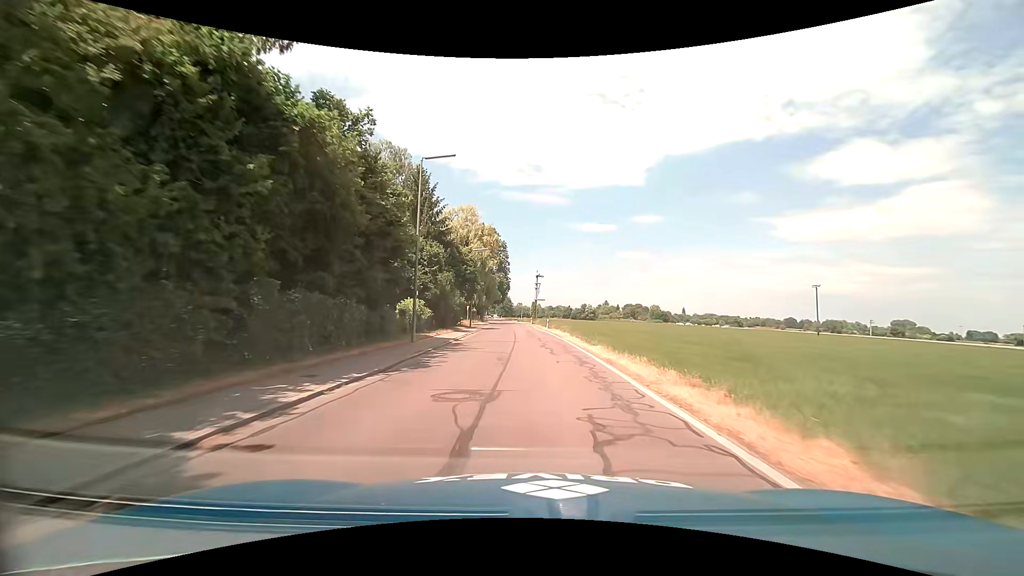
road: tertiary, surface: asphalt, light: Day
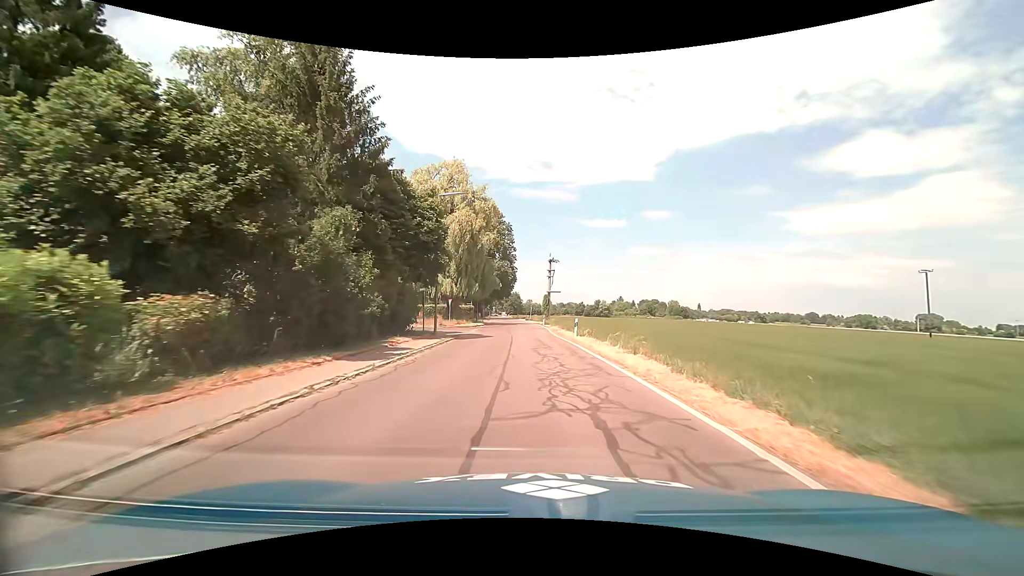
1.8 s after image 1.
(-0.3, +23.4) m; -1°
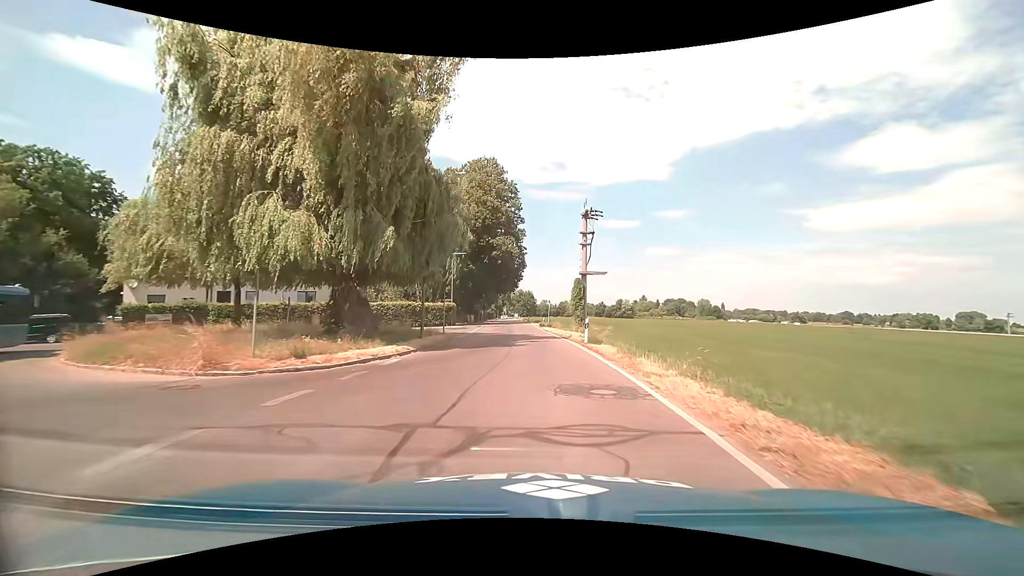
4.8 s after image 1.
(-0.5, +35.5) m; -2°
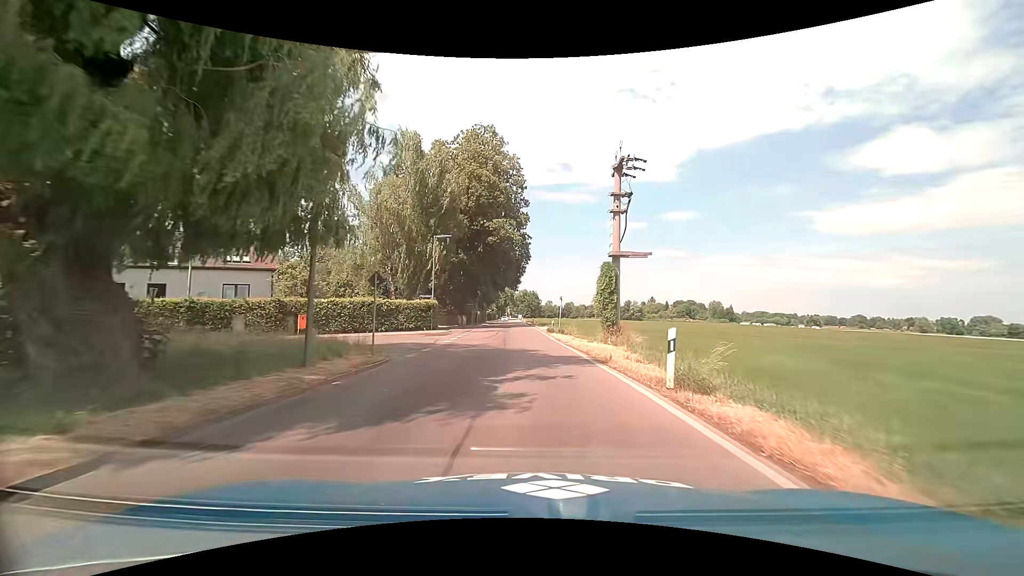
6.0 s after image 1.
(-0.1, +13.3) m; -1°
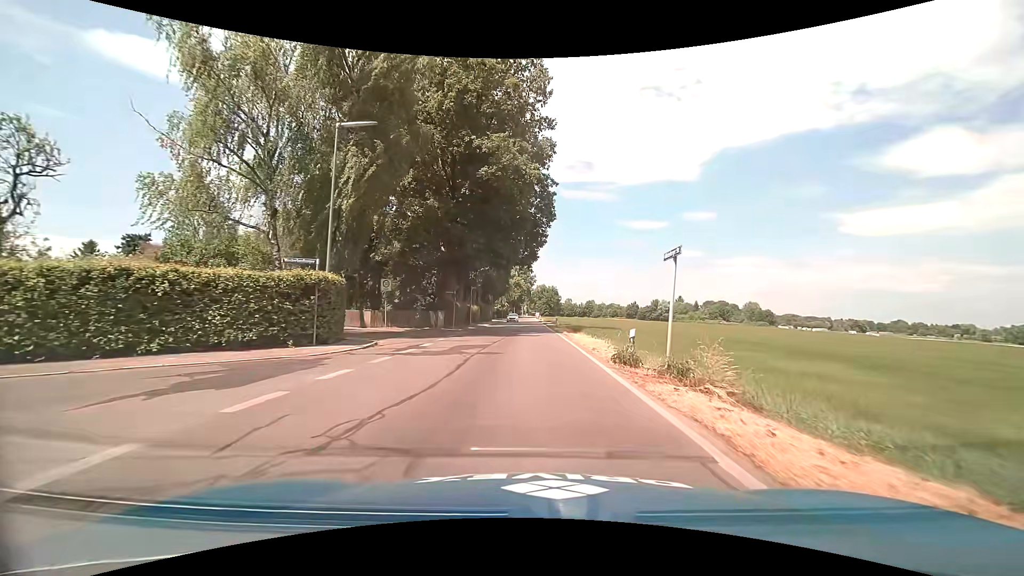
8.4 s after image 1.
(-0.1, +25.6) m; -1°
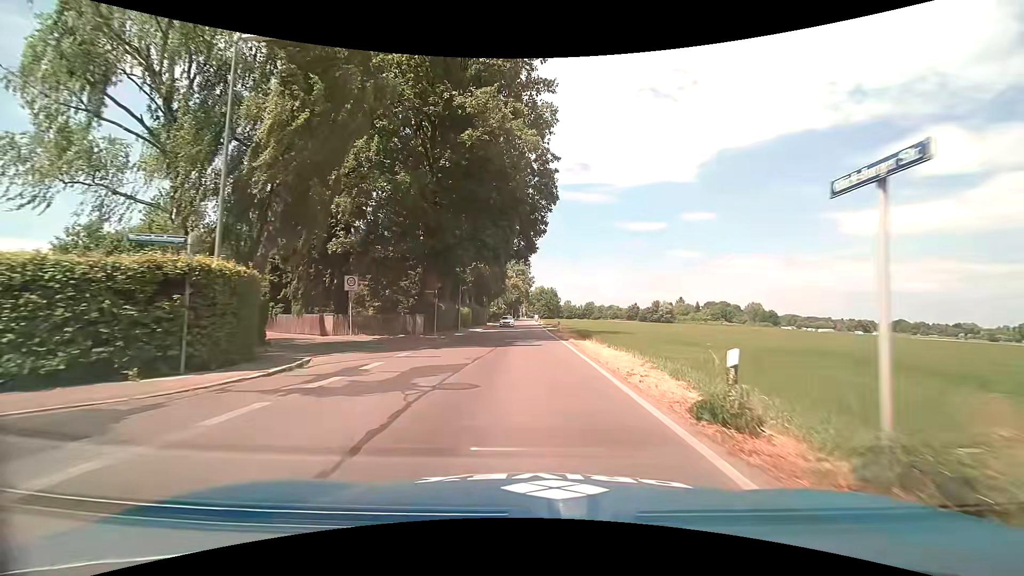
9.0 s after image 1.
(0.0, +6.4) m; 0°
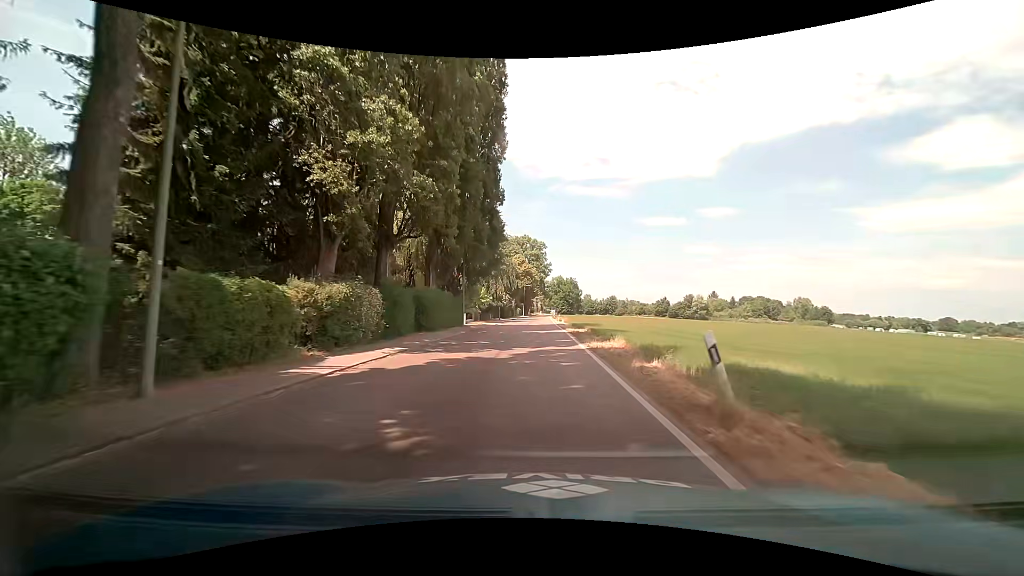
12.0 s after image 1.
(-0.1, +34.0) m; -2°
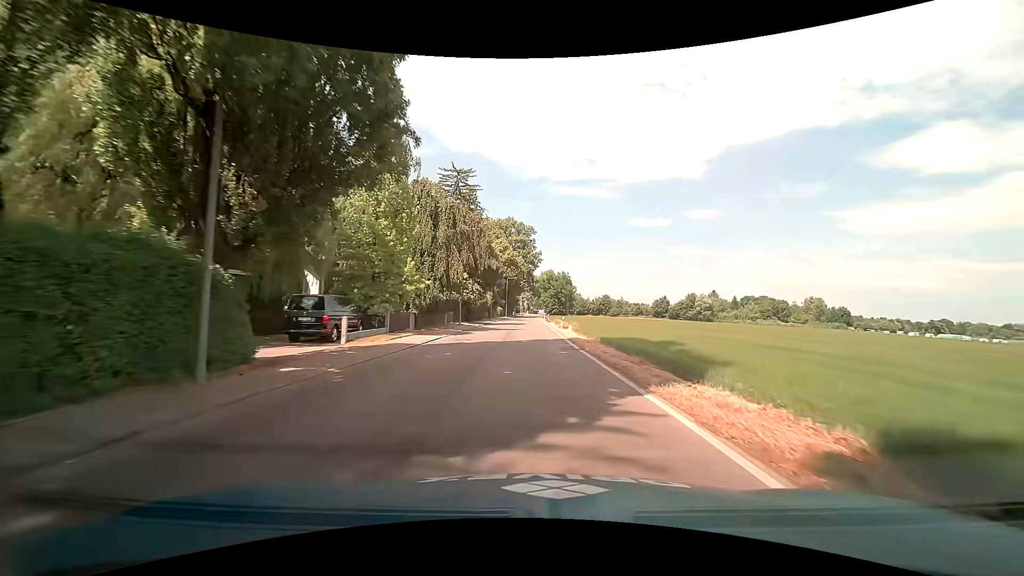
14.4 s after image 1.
(0.0, +29.7) m; +2°
(0, +10) (0, +20) (-1, +30) (-1, +40) (-1, +50) (-1, +60) (-1, +70) (-1, +80) (-2, +90) (-2, +100) m
